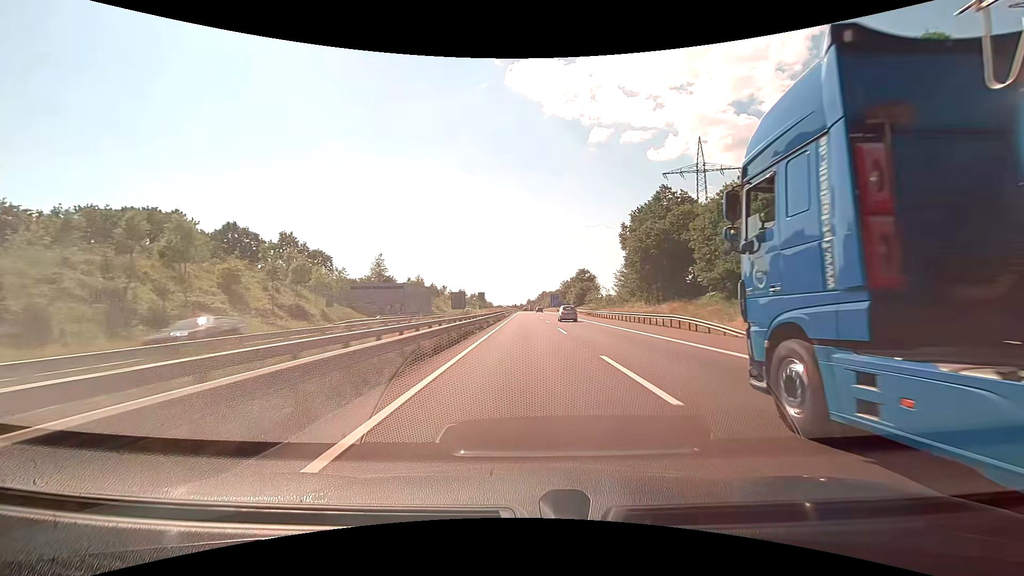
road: motorway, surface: asphalt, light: Day
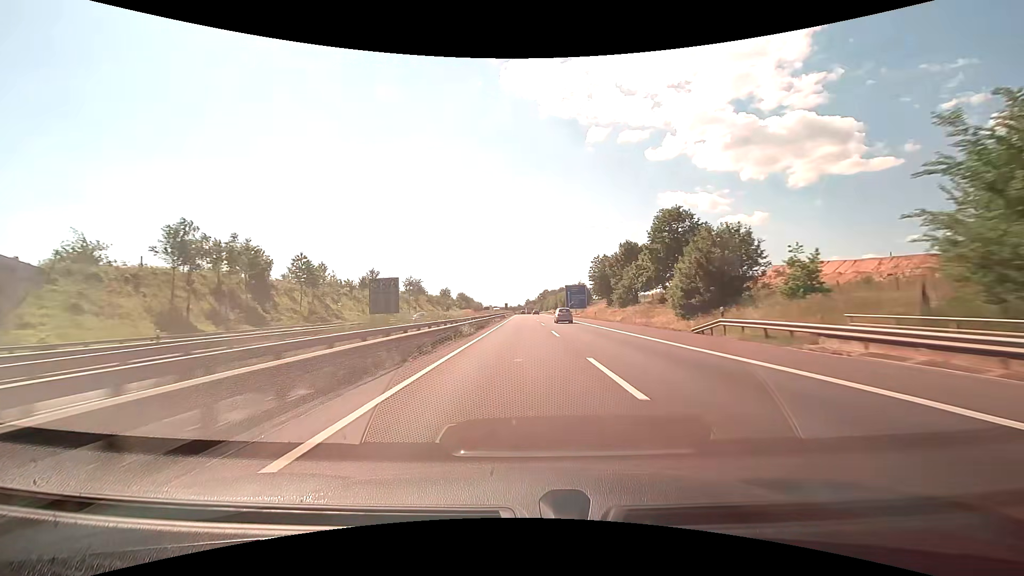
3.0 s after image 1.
(+0.4, +89.9) m; 0°
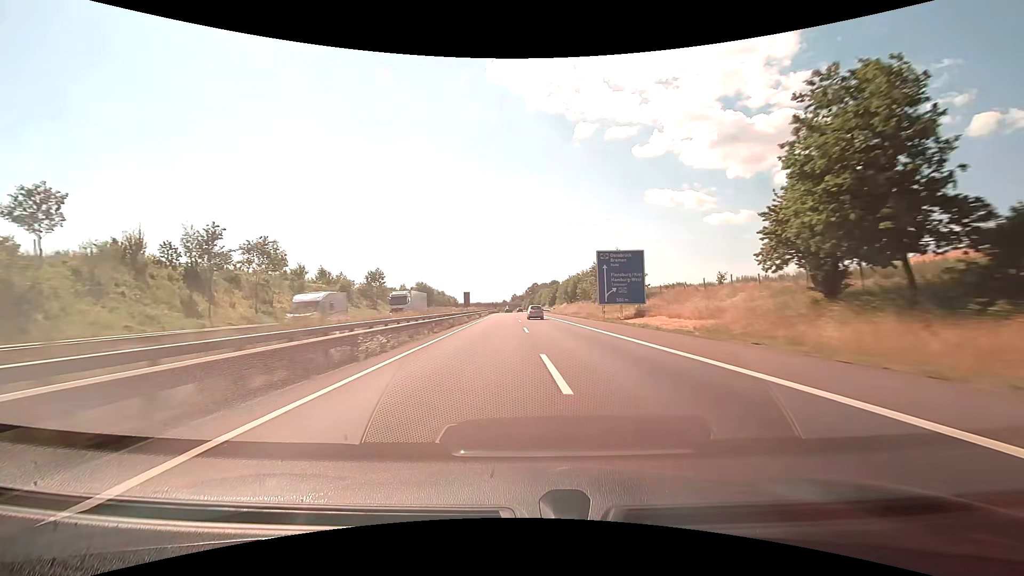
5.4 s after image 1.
(+0.5, +71.3) m; +1°
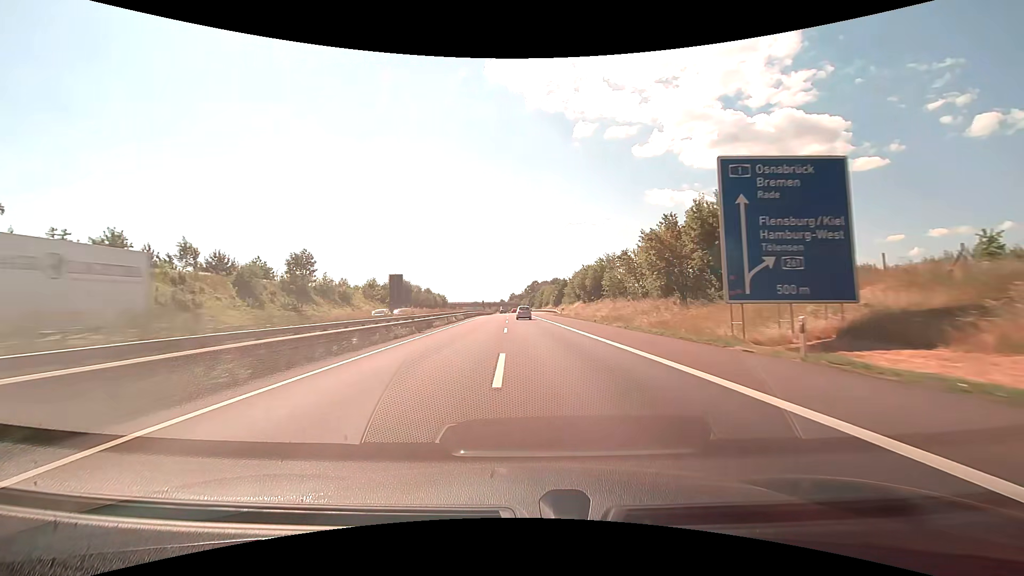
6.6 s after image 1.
(0.0, +35.3) m; 0°
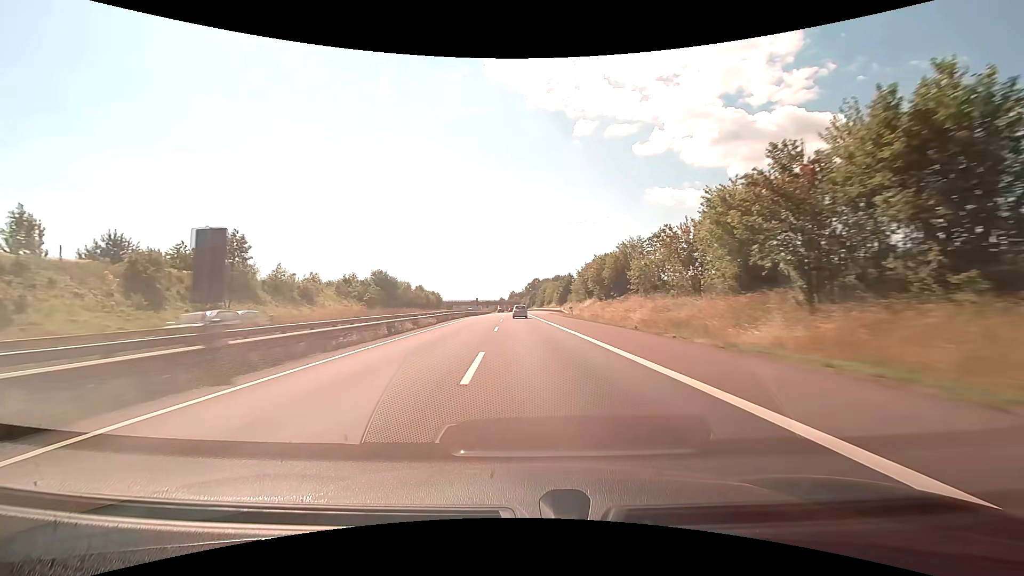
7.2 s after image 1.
(0.0, +17.6) m; 0°
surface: concrete
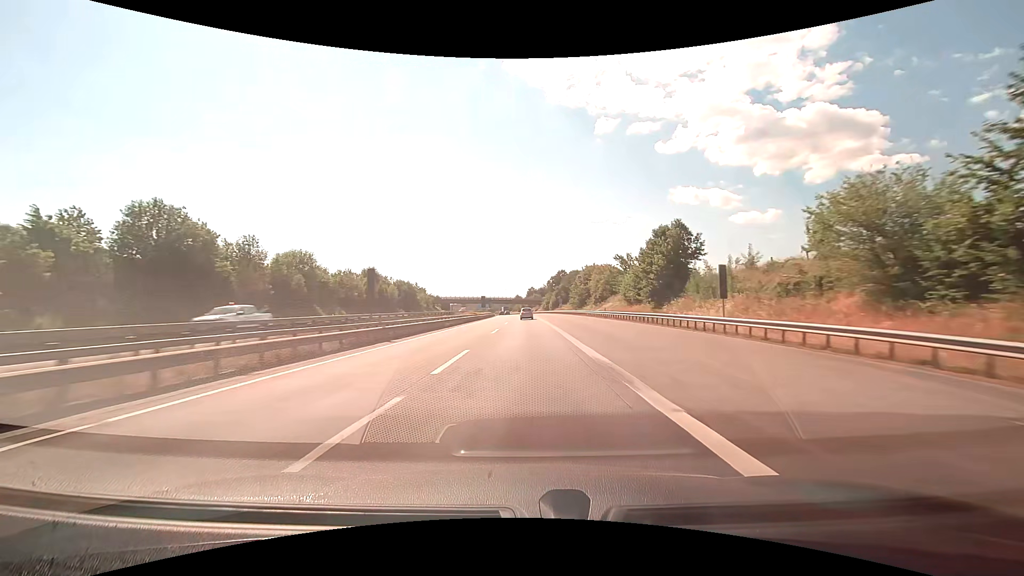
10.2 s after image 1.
(-1.6, +86.3) m; -2°
(0, +10) (0, +20) (0, +30) (0, +40) (0, +50) (0, +60) (-1, +70) (-1, +80) (-1, +90) (-1, +100) m
